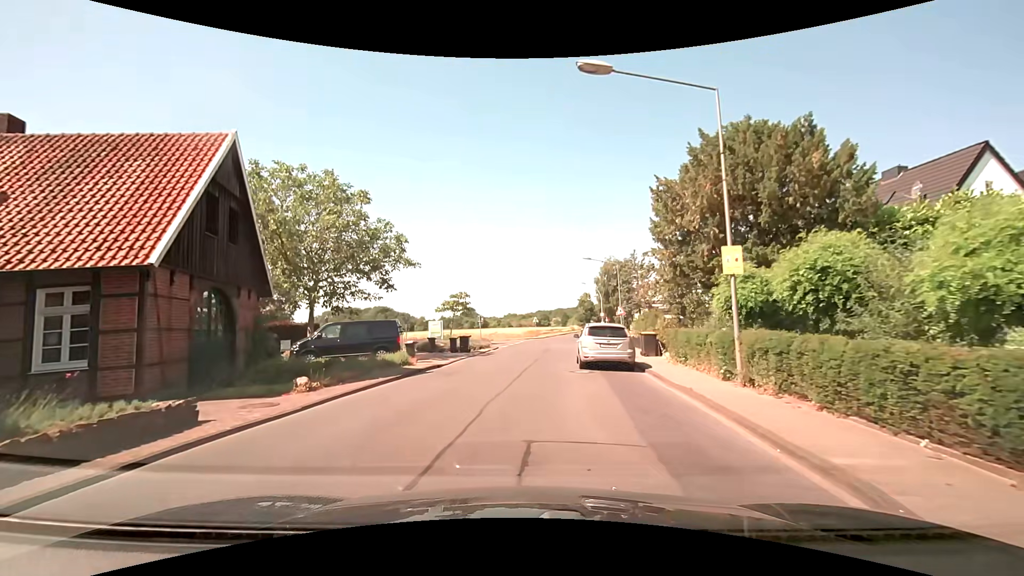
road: unclassified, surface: asphalt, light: Day
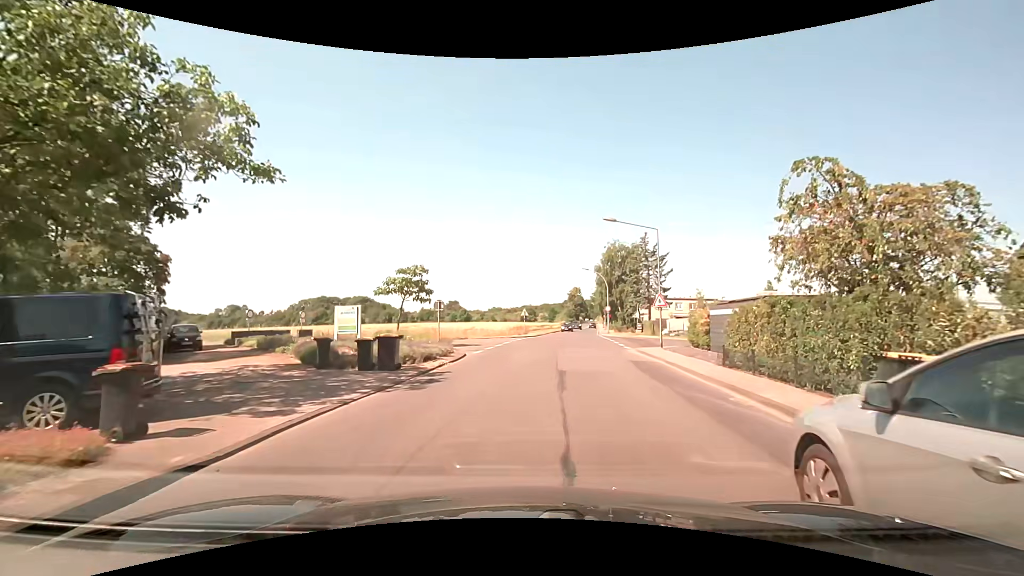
(-0.1, +15.7) m; +2°
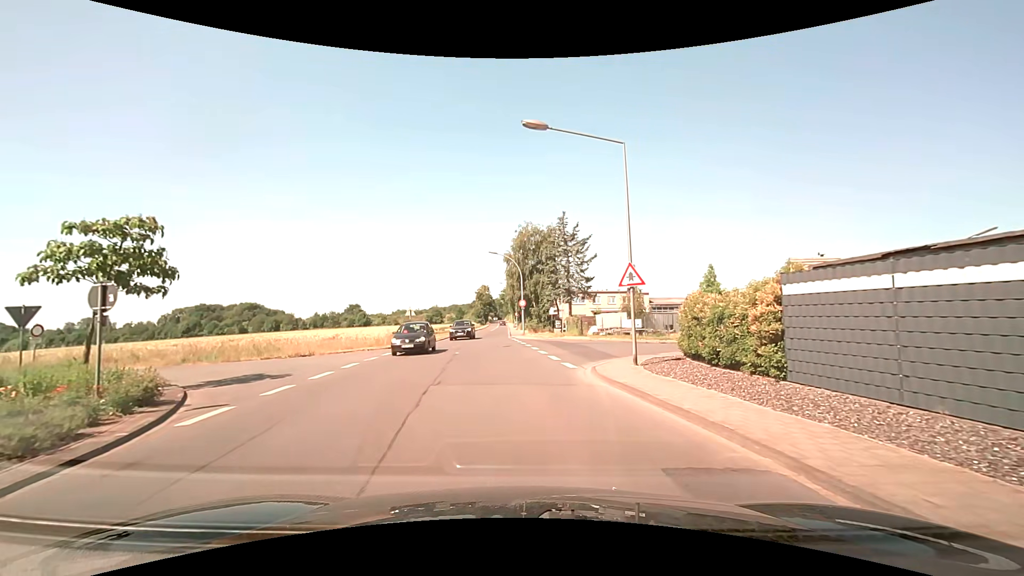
(+1.3, +14.4) m; +10°
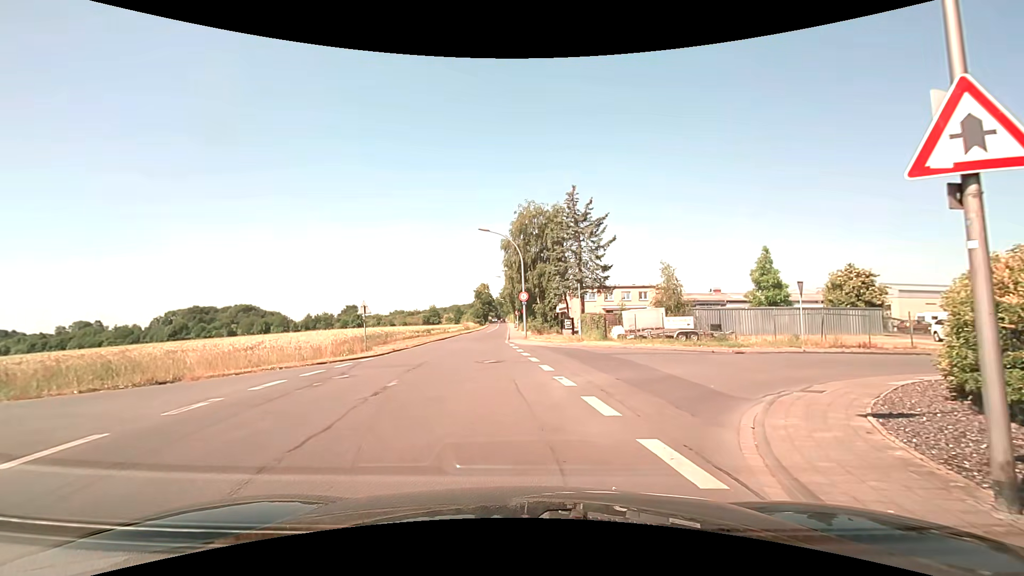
(-0.2, +11.3) m; 0°
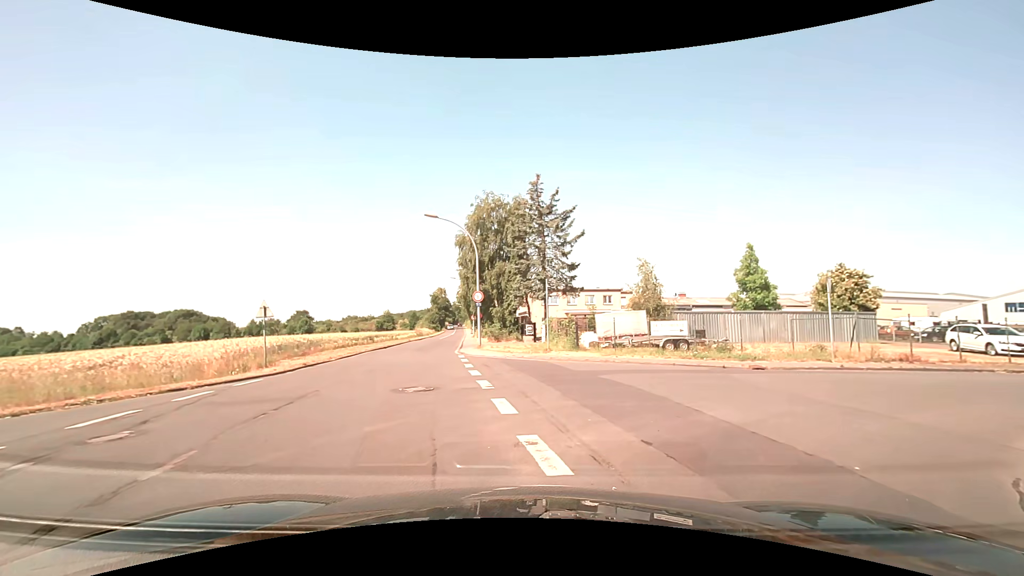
(0.0, +6.0) m; +4°
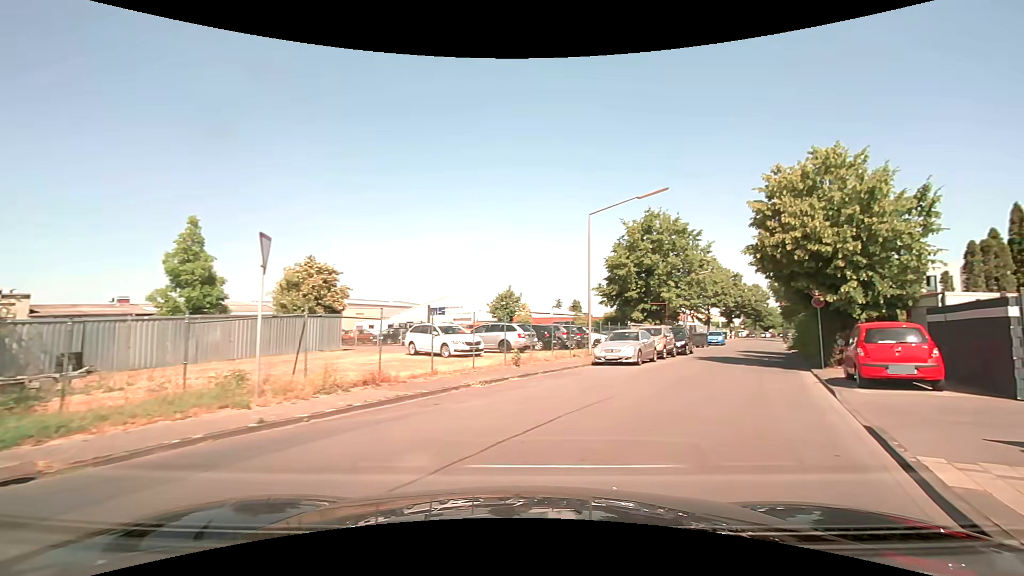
(+5.0, +10.2) m; +54°
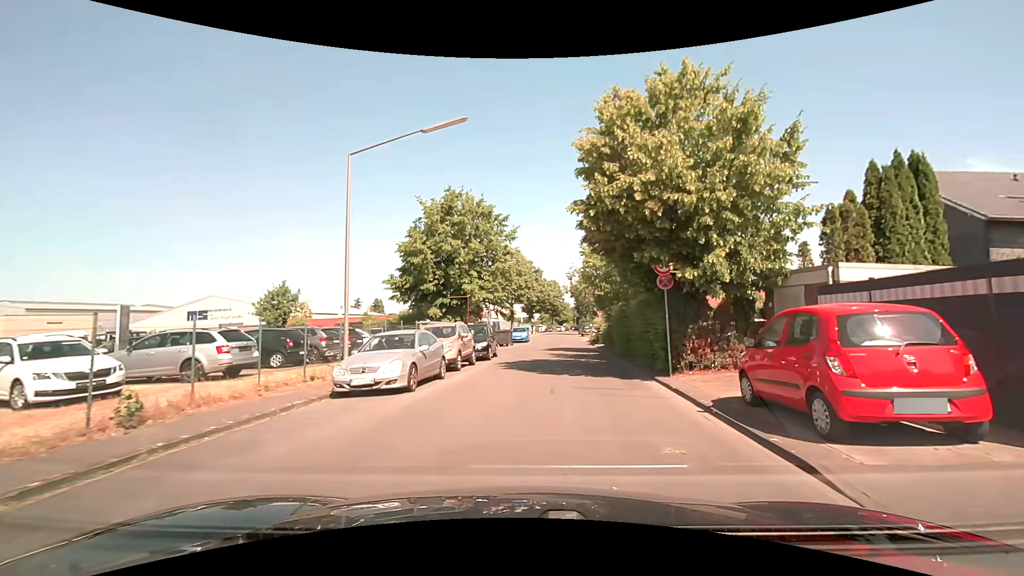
(+1.9, +8.3) m; +22°
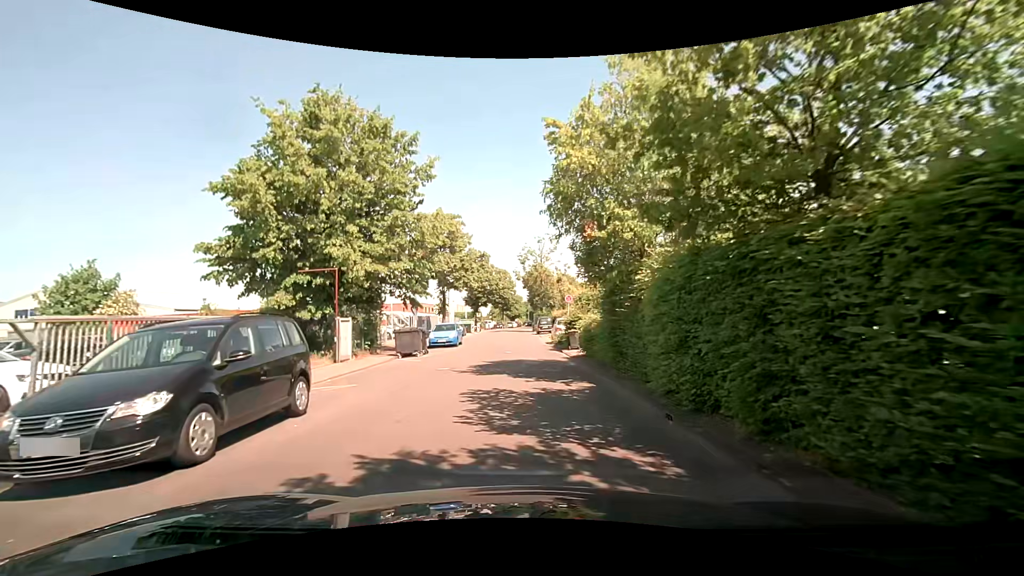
(+1.2, +16.5) m; +4°
